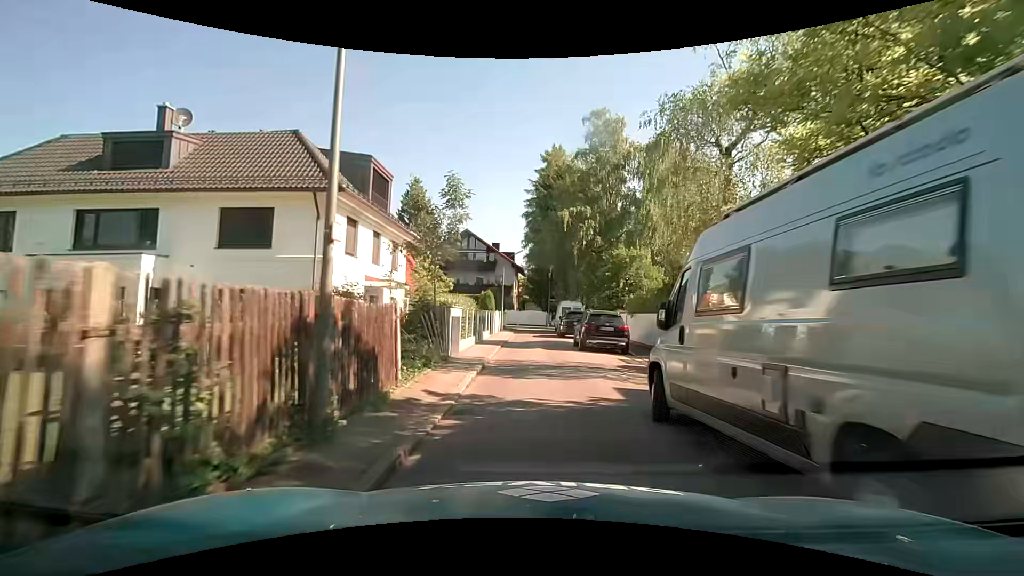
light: Day
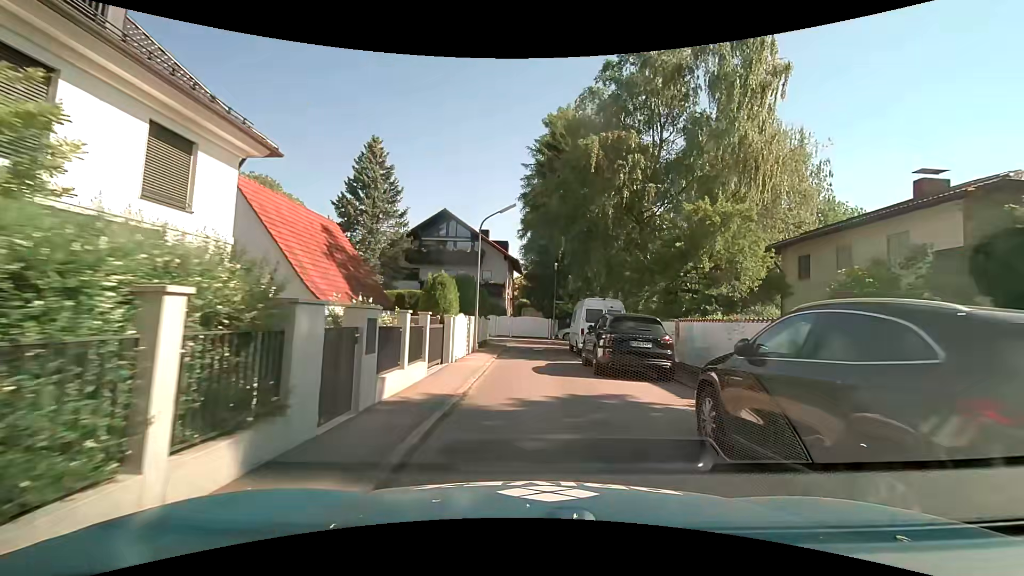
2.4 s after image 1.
(-0.2, +16.4) m; -1°
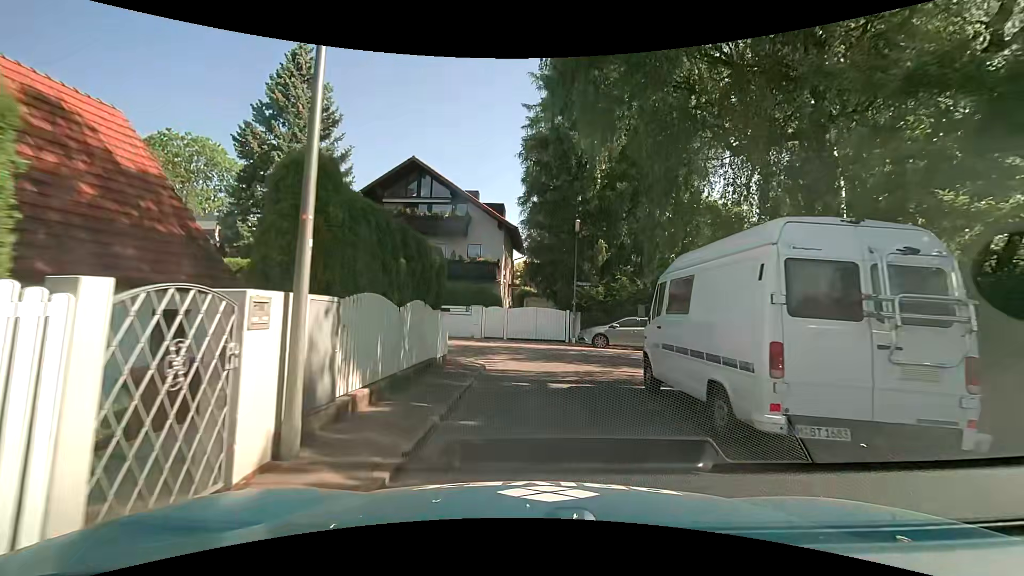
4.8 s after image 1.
(+0.1, +15.1) m; 0°
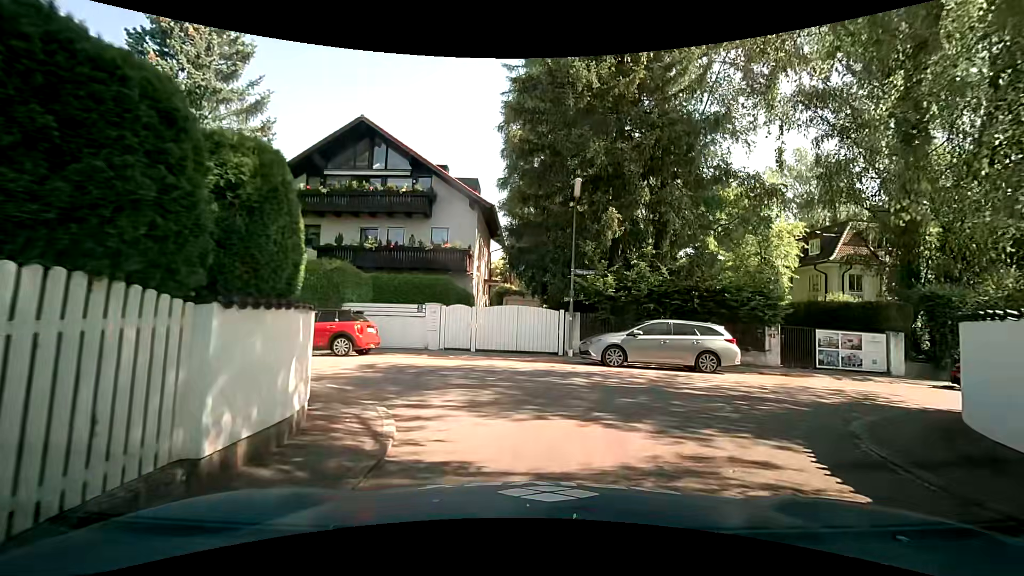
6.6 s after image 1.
(0.0, +7.3) m; +2°
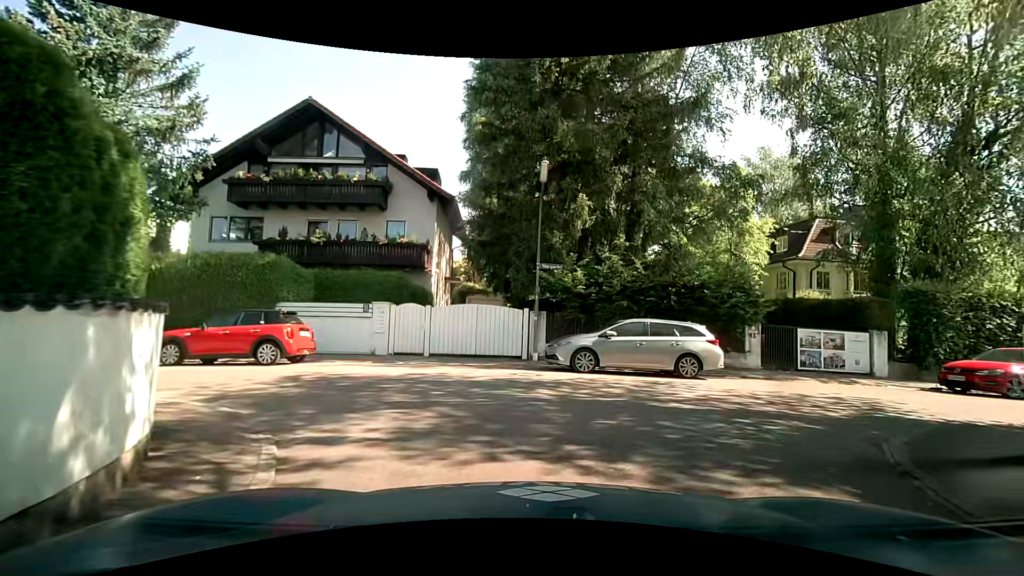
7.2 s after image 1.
(+0.1, +1.9) m; +6°
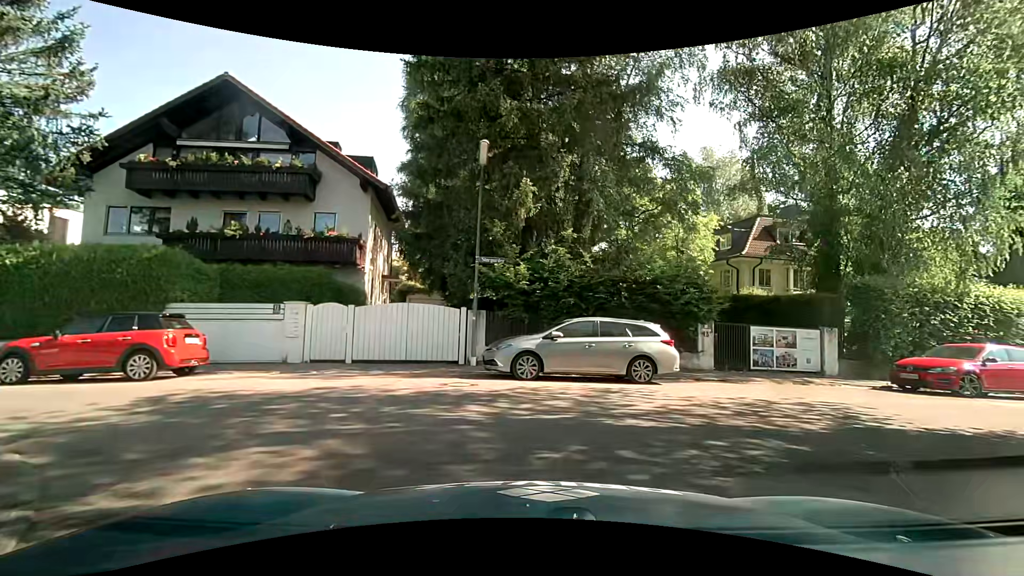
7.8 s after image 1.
(0.0, +1.7) m; +4°
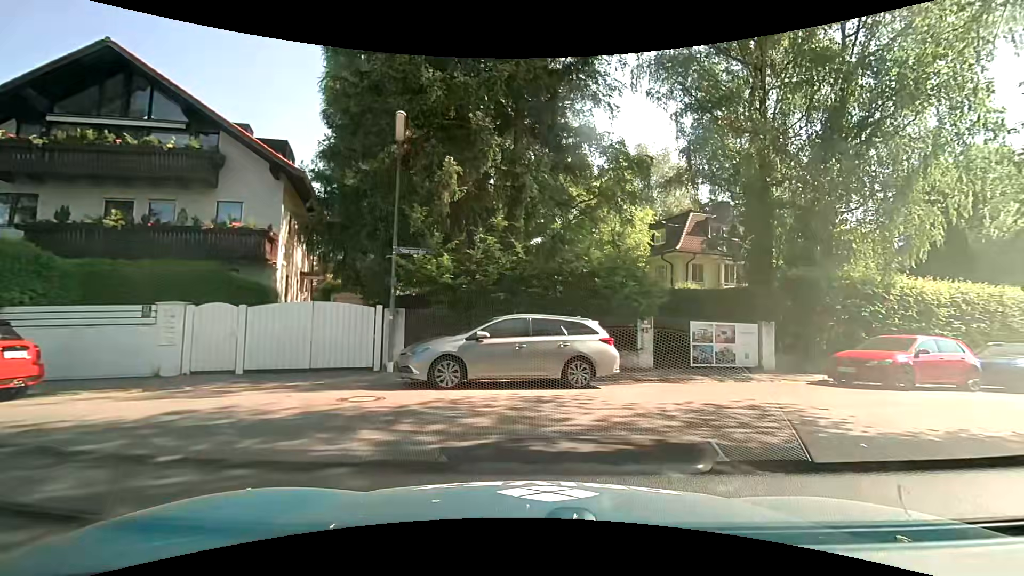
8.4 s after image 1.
(+0.1, +1.6) m; +7°
